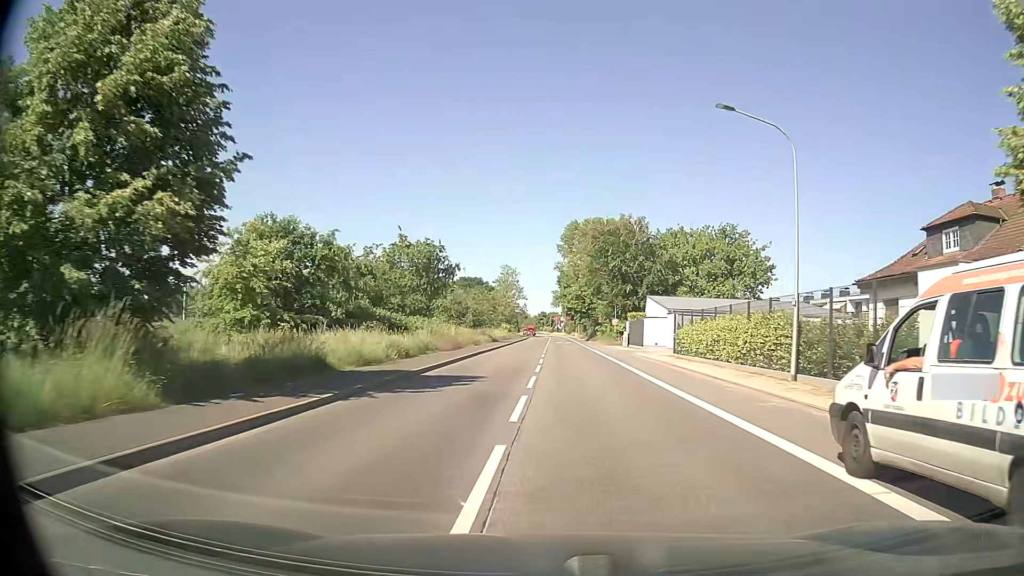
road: secondary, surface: asphalt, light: Day
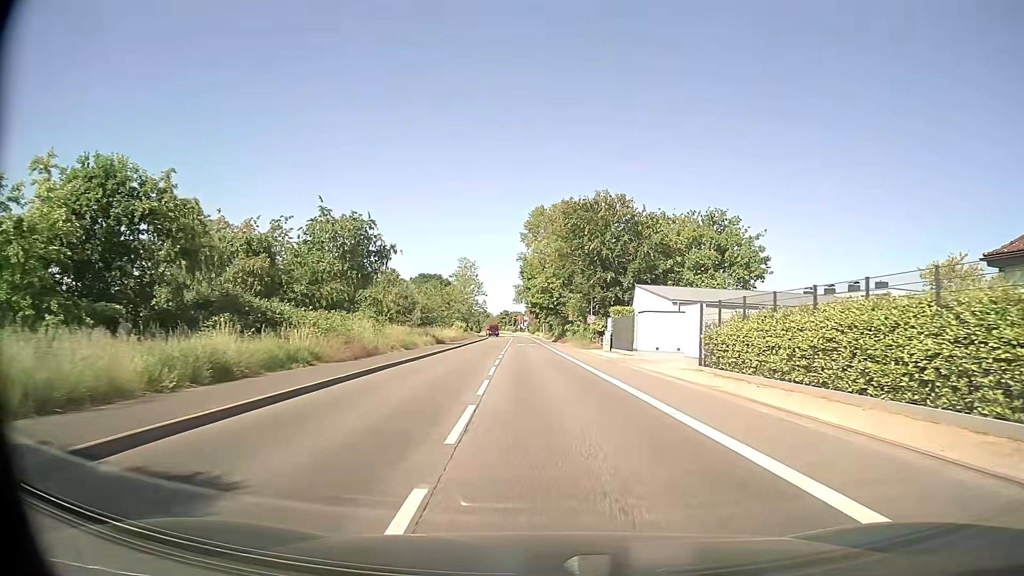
(+0.3, +14.4) m; +3°
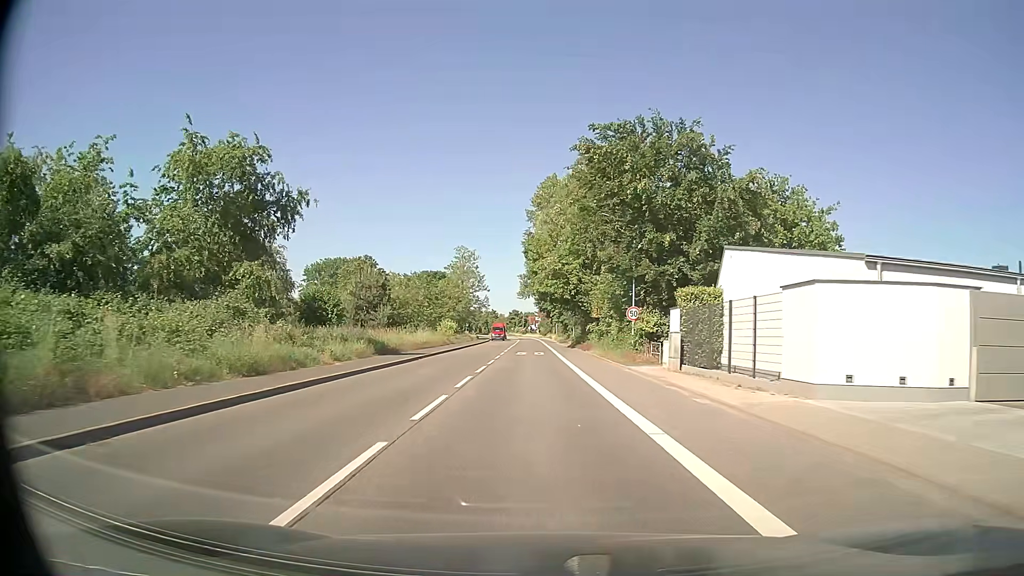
(+0.1, +22.3) m; -1°
(0, +10) (0, +20) (-1, +30) (-1, +40) (-1, +50) (-1, +60) (-1, +70) (-2, +80) (-2, +90) (-2, +100) m
